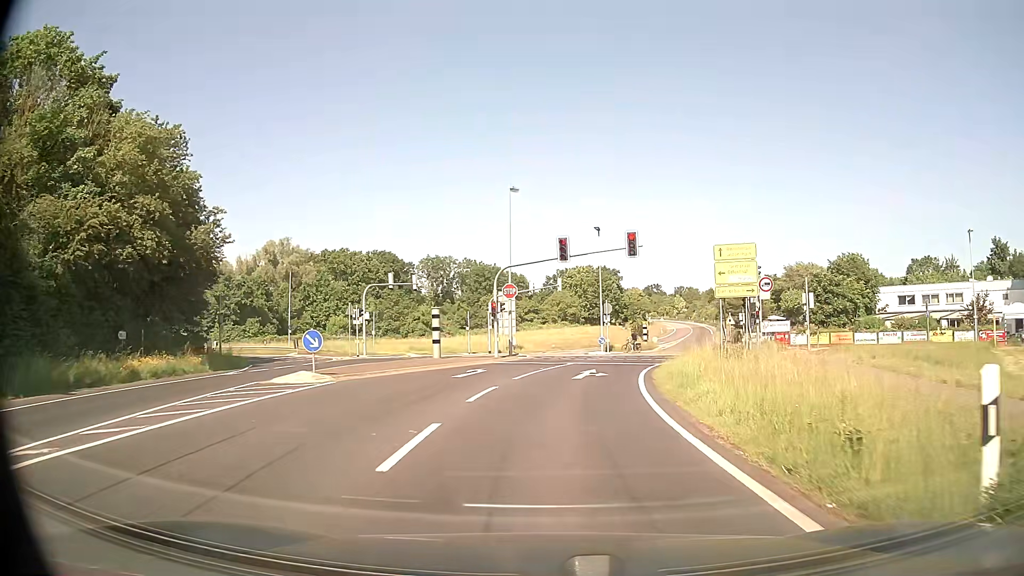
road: secondary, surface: asphalt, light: Day
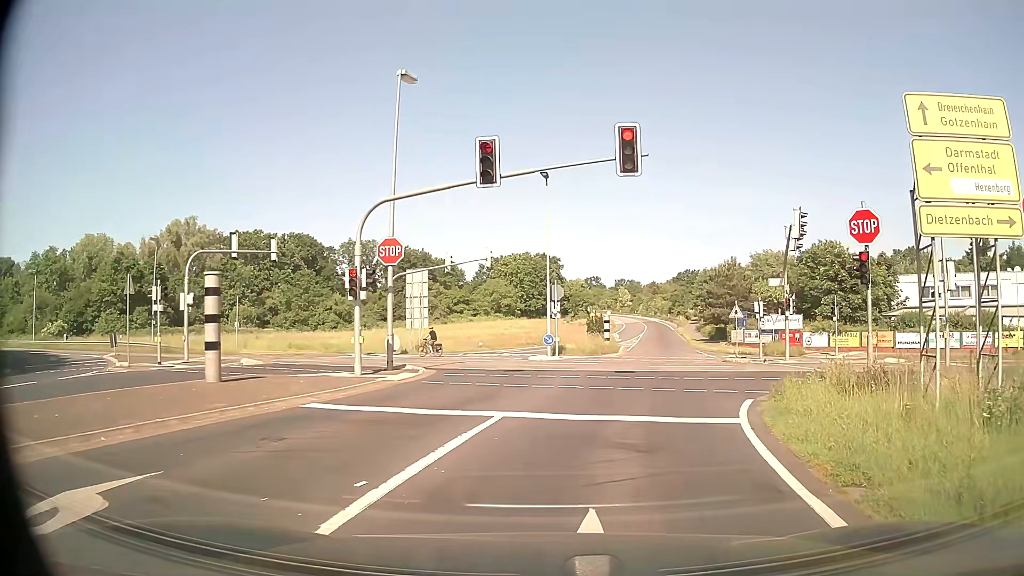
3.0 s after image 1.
(+0.7, +17.7) m; +5°
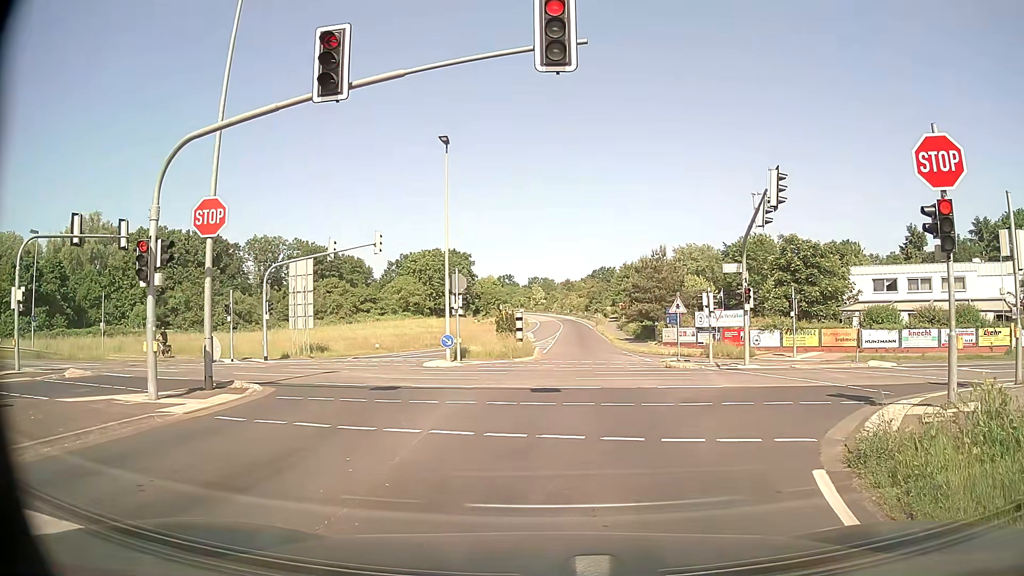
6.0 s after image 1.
(+0.4, +6.7) m; +6°
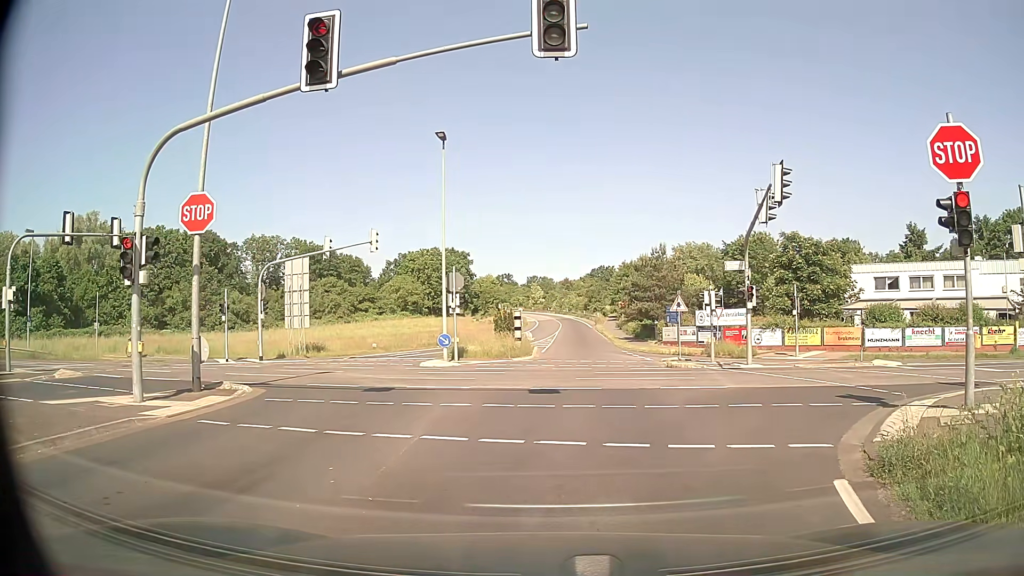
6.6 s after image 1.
(0.0, +0.5) m; 0°
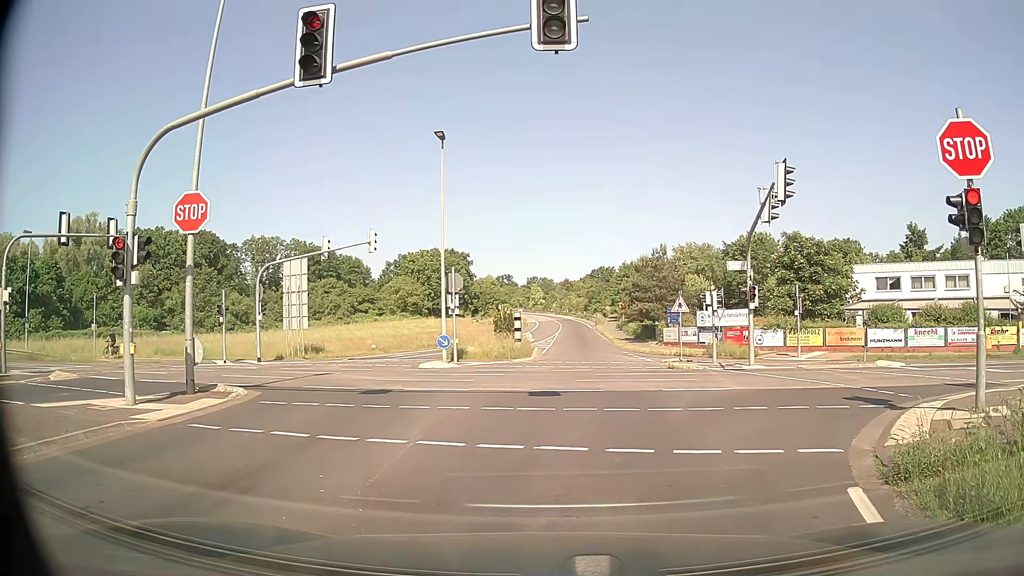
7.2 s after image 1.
(0.0, +0.3) m; 0°
